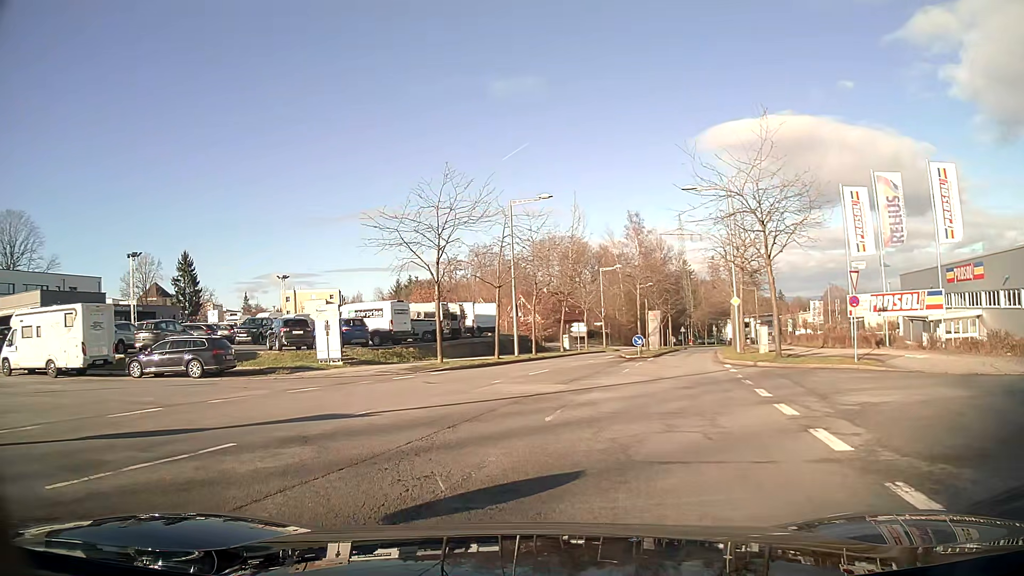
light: Day
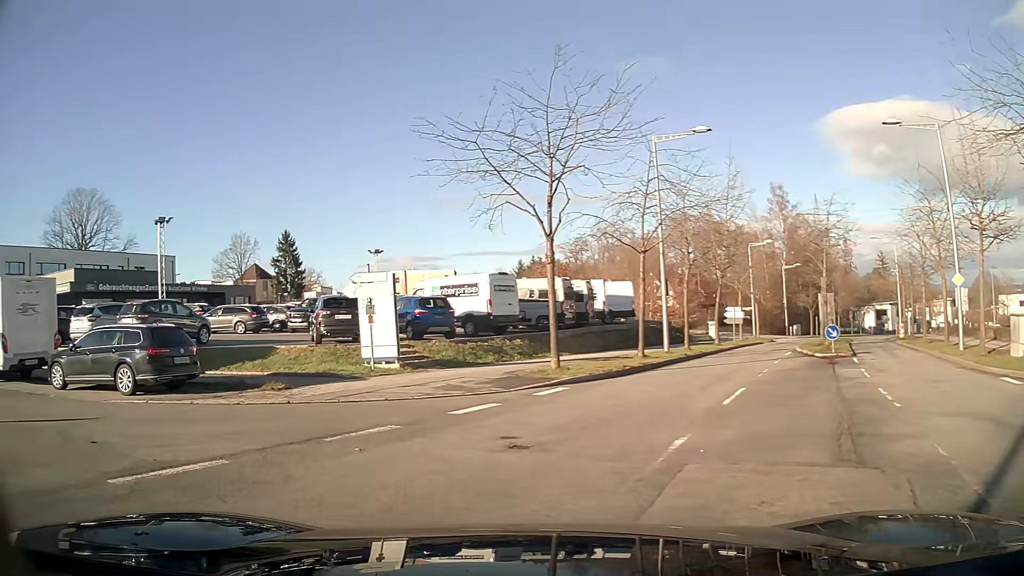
(-0.9, +10.8) m; -14°
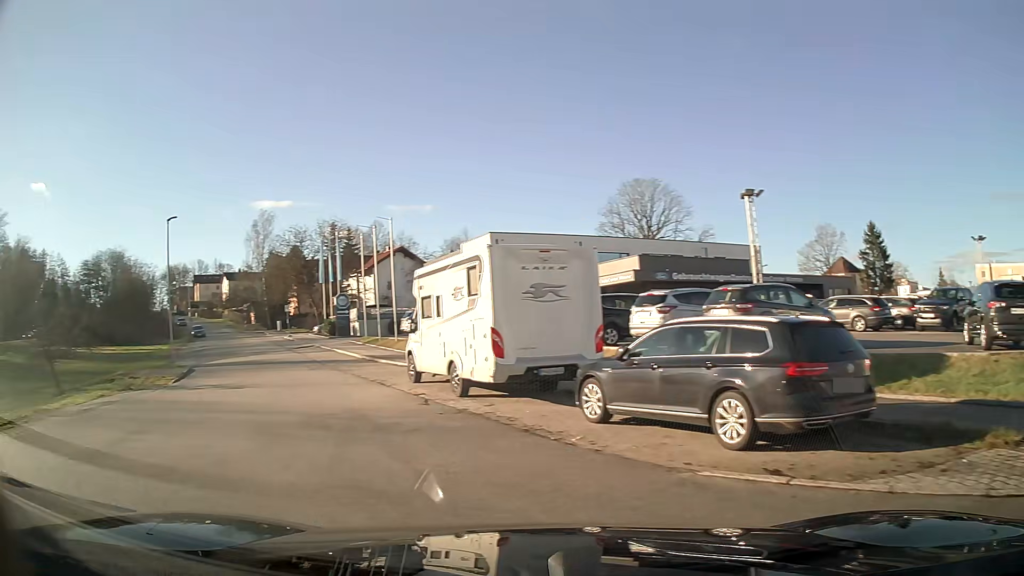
(-3.2, +6.4) m; -50°
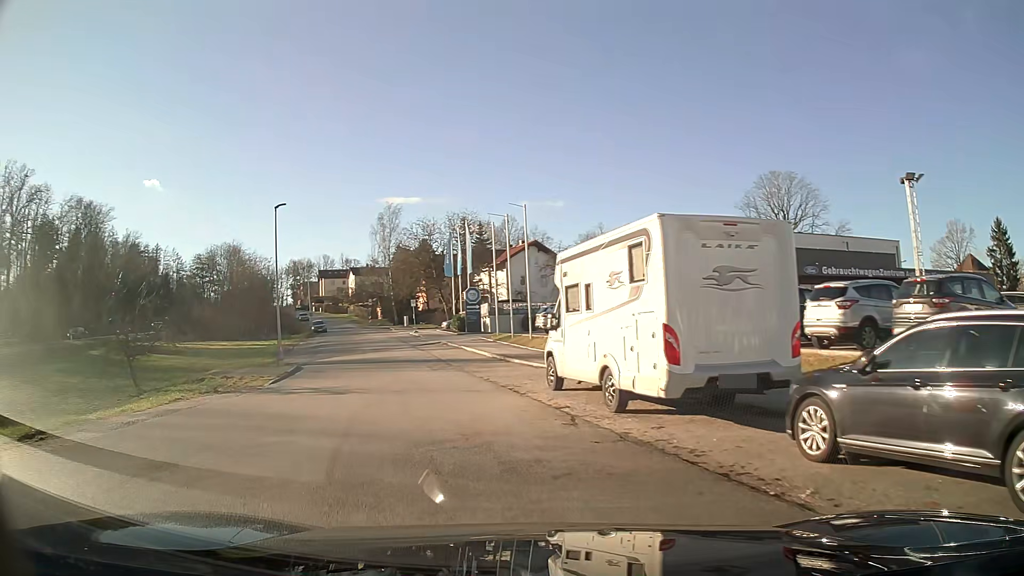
(-0.3, +3.1) m; -8°
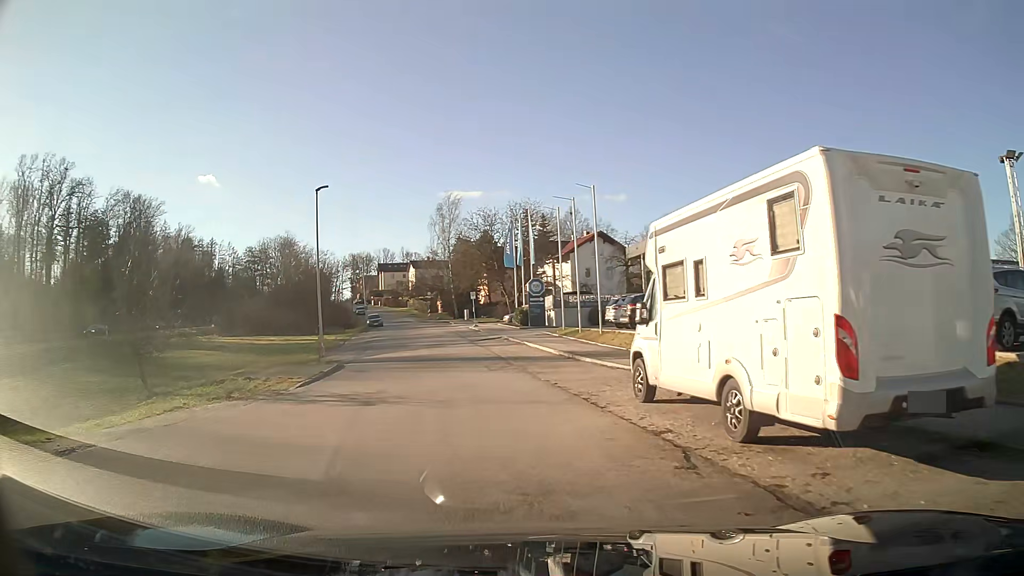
(-0.2, +3.4) m; -6°
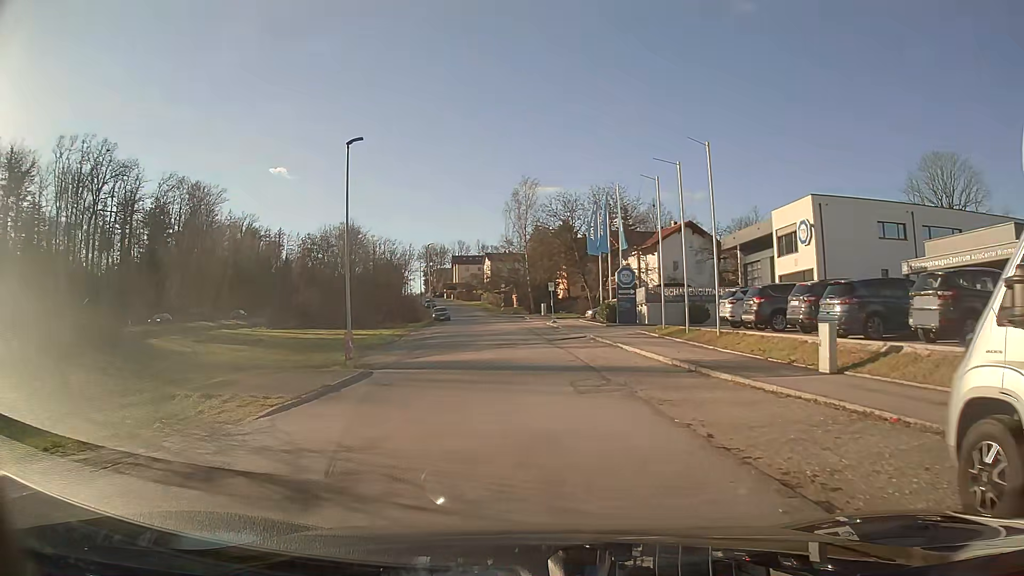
(-0.4, +7.6) m; -5°
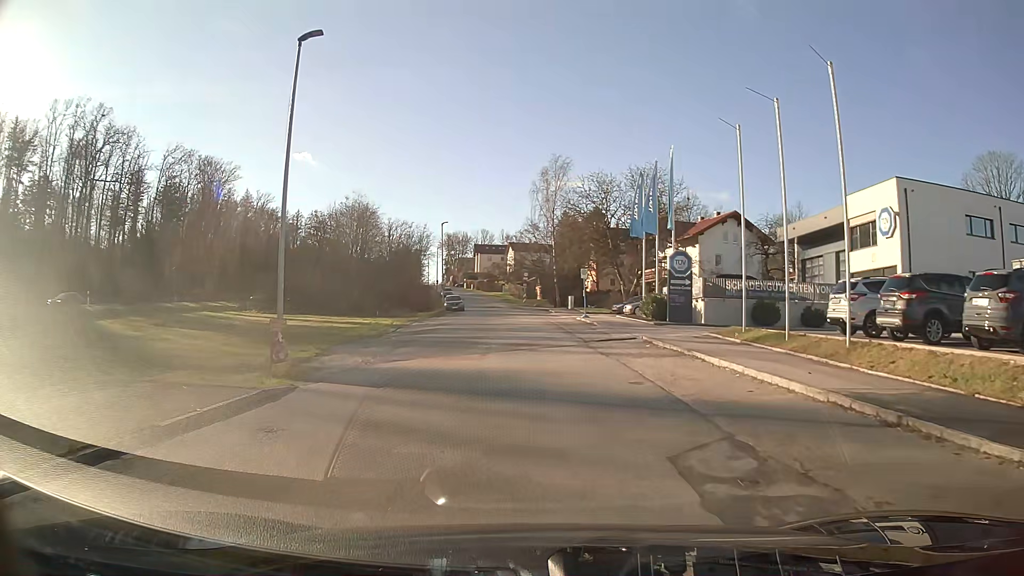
(-0.2, +8.6) m; -2°
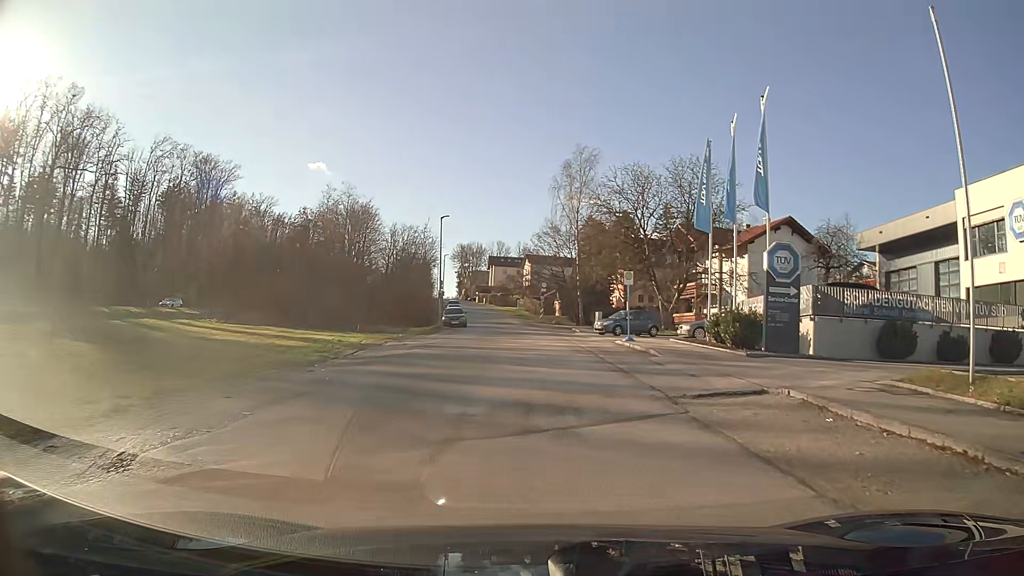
(-0.2, +11.6) m; -1°
(0, +10) (+7, +16) (+17, +16) (+27, +16) (+37, +16) (+47, +16) (+57, +16) (+67, +16) (+76, +21) (+75, +30) m
